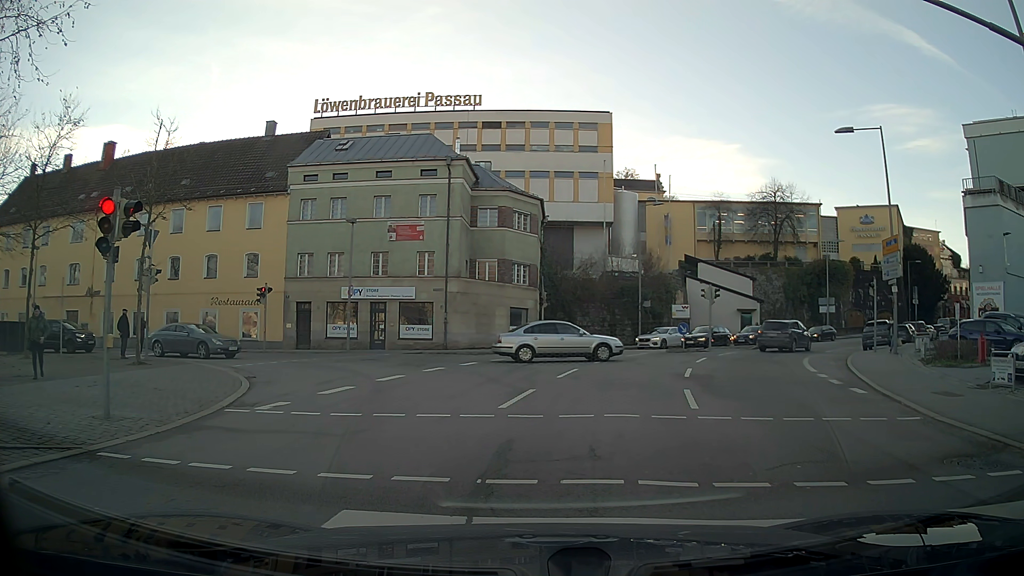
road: residential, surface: asphalt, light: Day
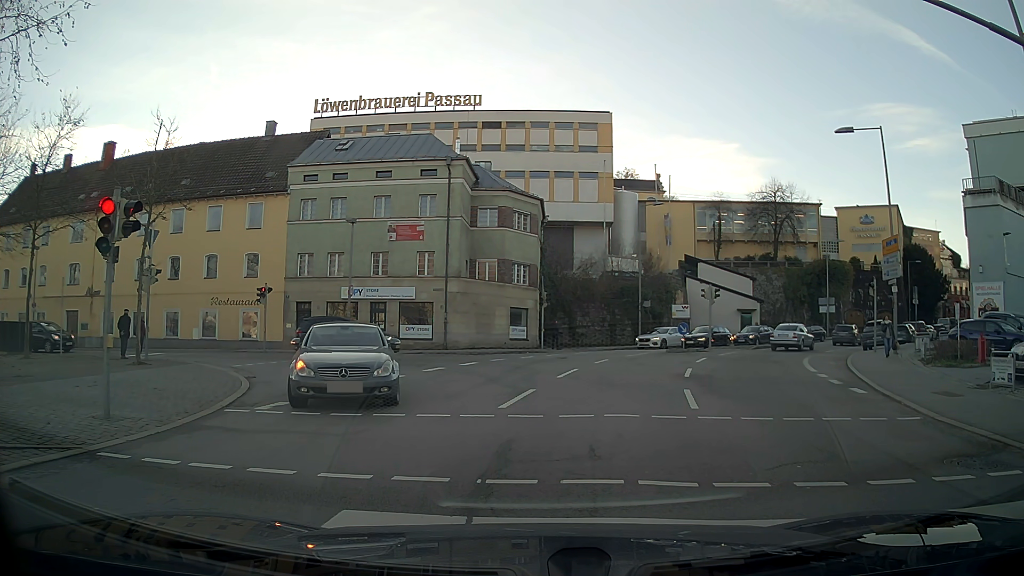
(0.0, 0.0) m; 0°
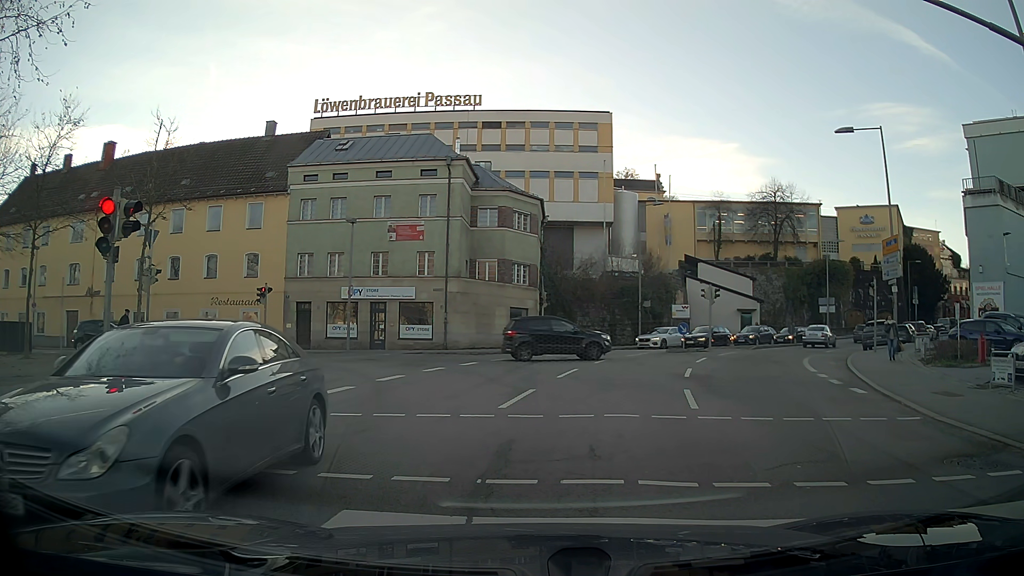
(0.0, 0.0) m; 0°
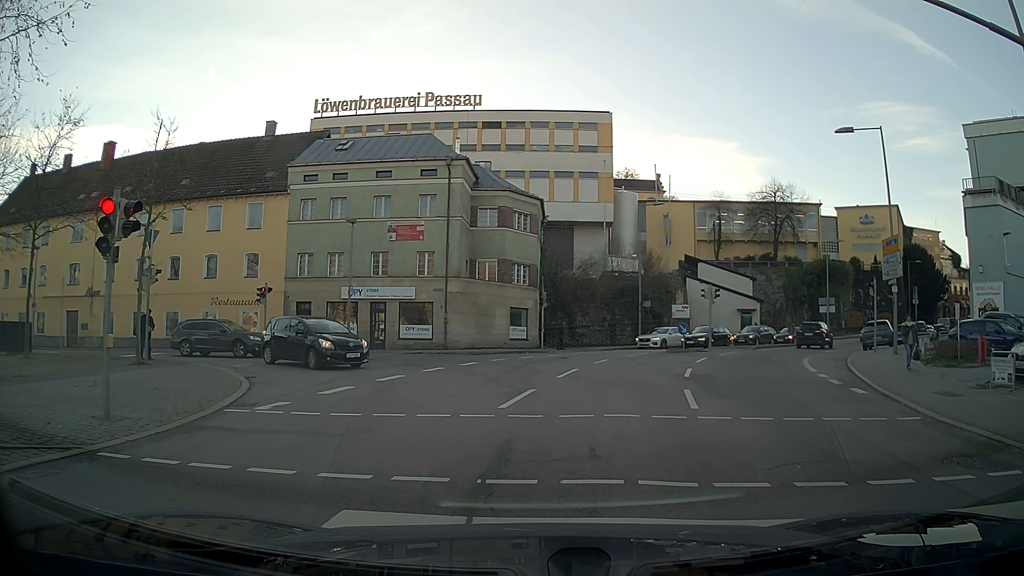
(0.0, 0.0) m; 0°
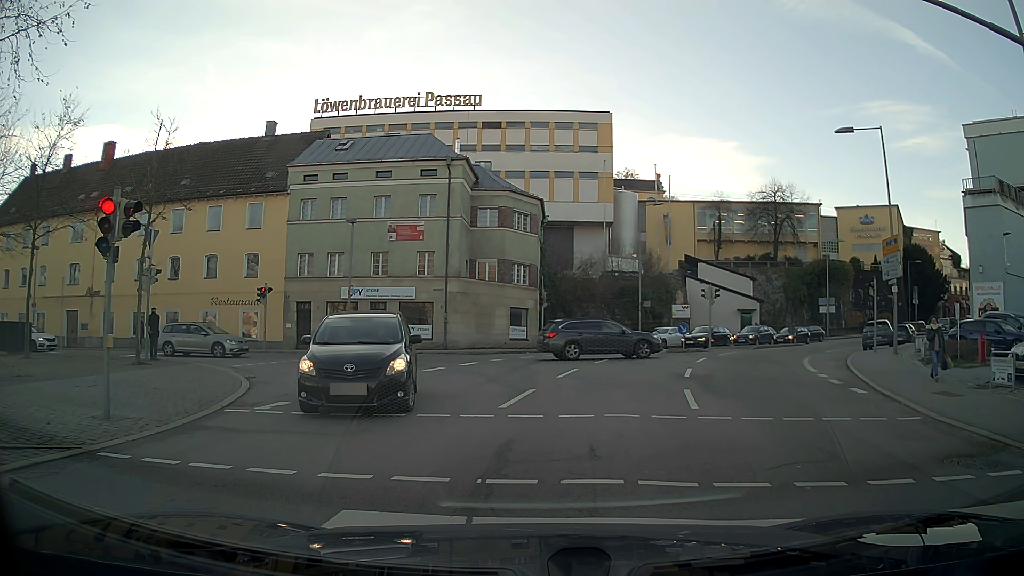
(0.0, 0.0) m; 0°
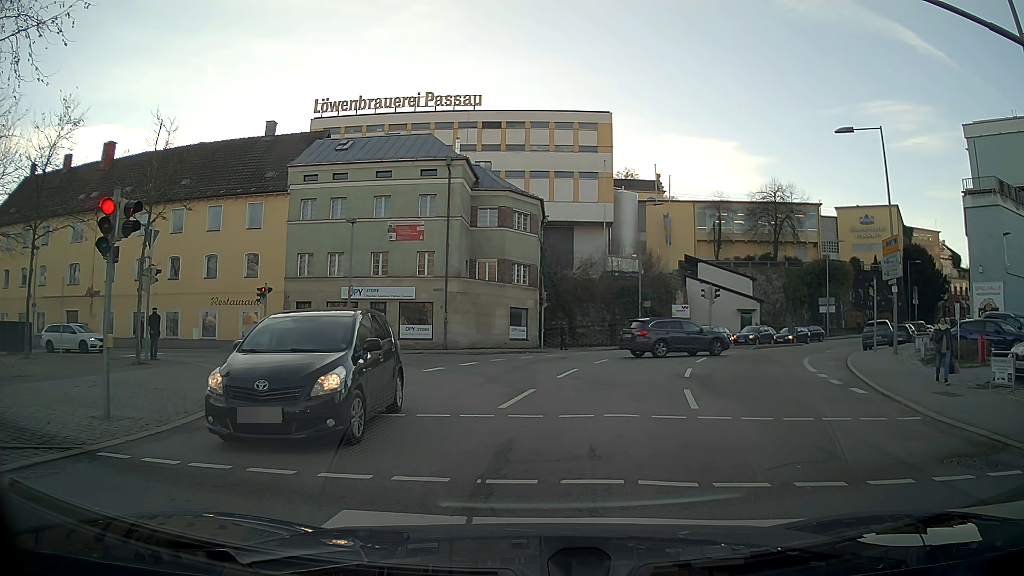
(0.0, 0.0) m; 0°
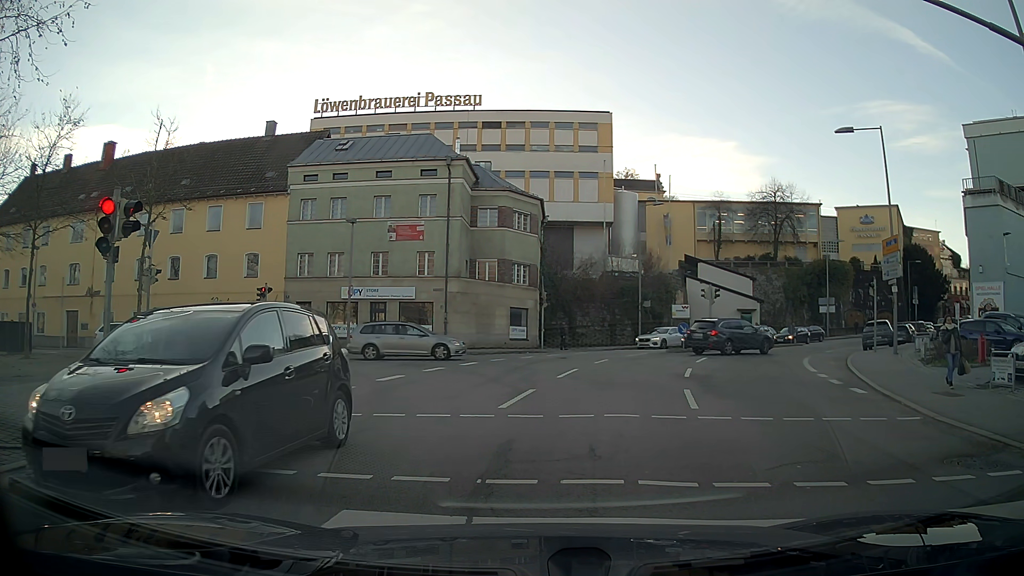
(0.0, 0.0) m; 0°
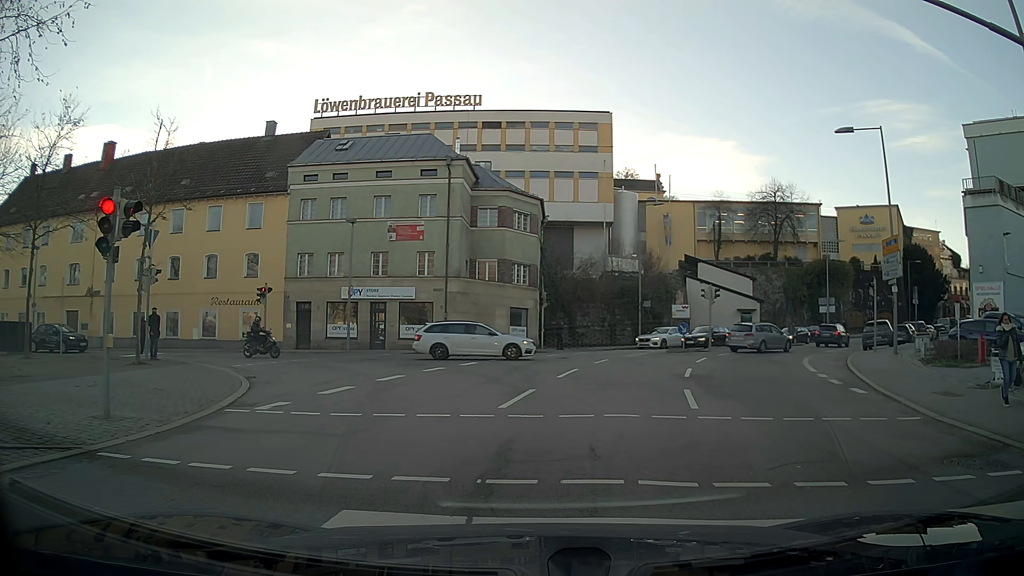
(0.0, 0.0) m; 0°
